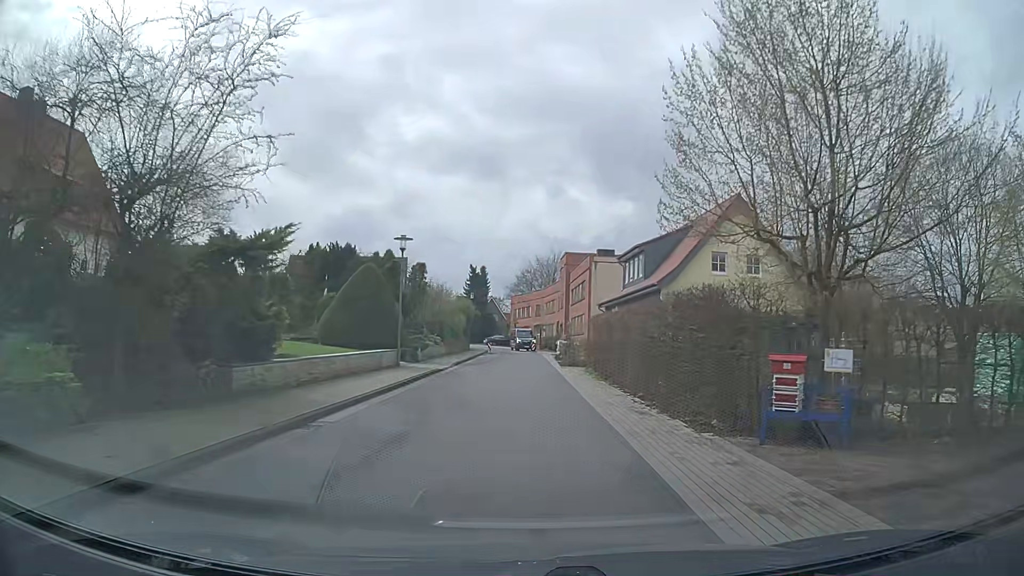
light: Day
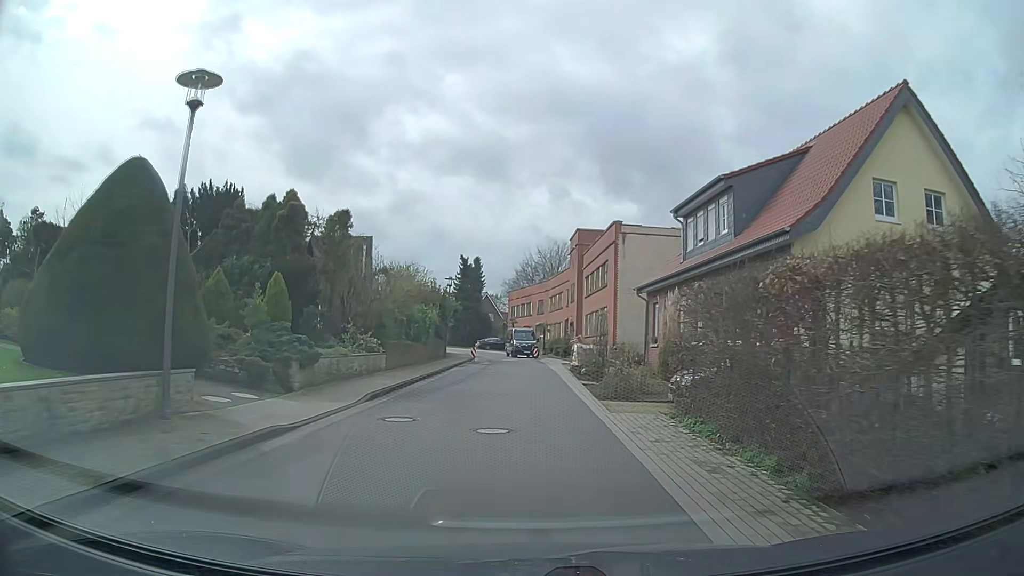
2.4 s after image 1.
(0.0, +17.6) m; +1°
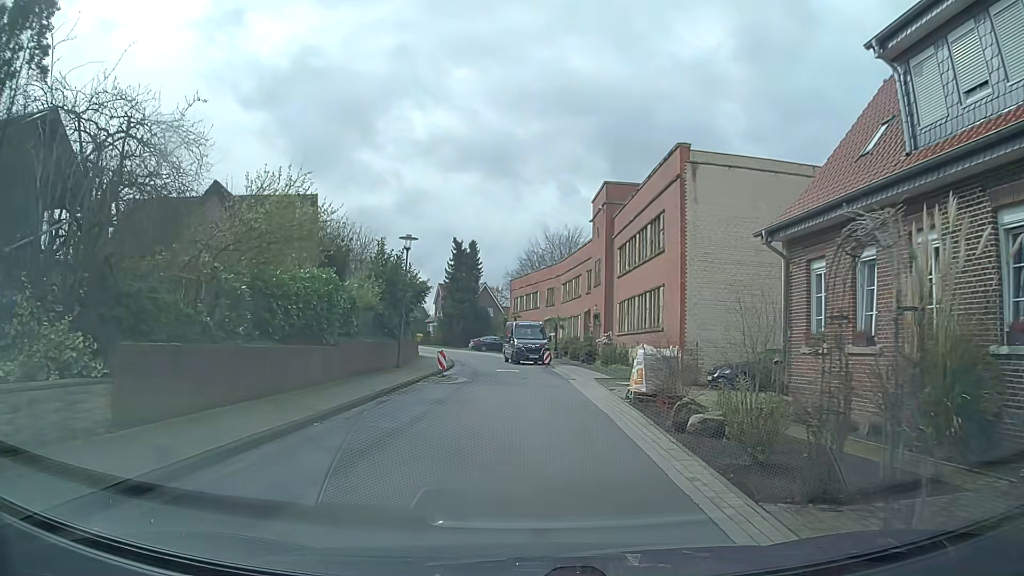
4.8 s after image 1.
(-0.3, +17.2) m; -1°
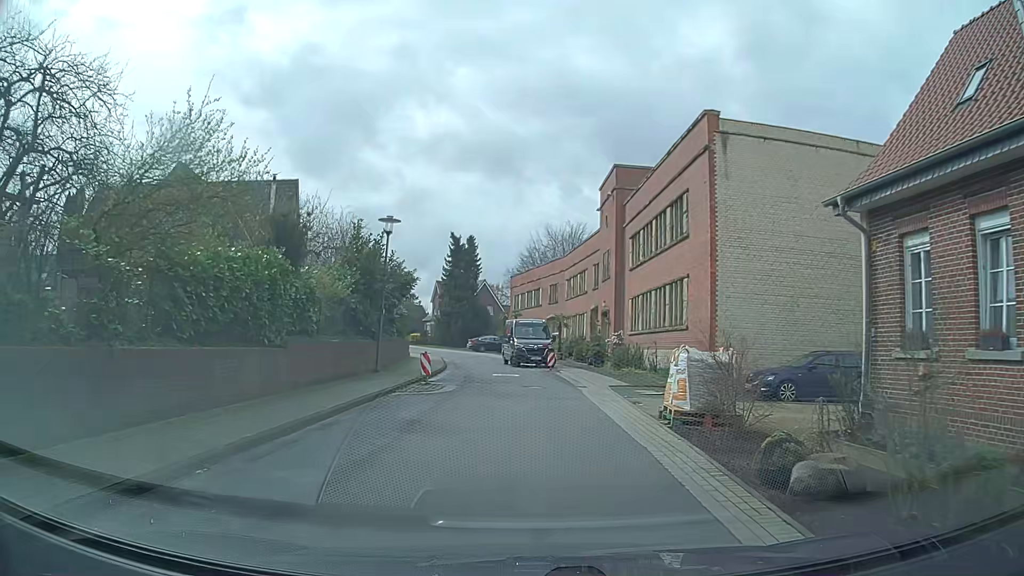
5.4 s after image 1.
(0.0, +4.0) m; 0°
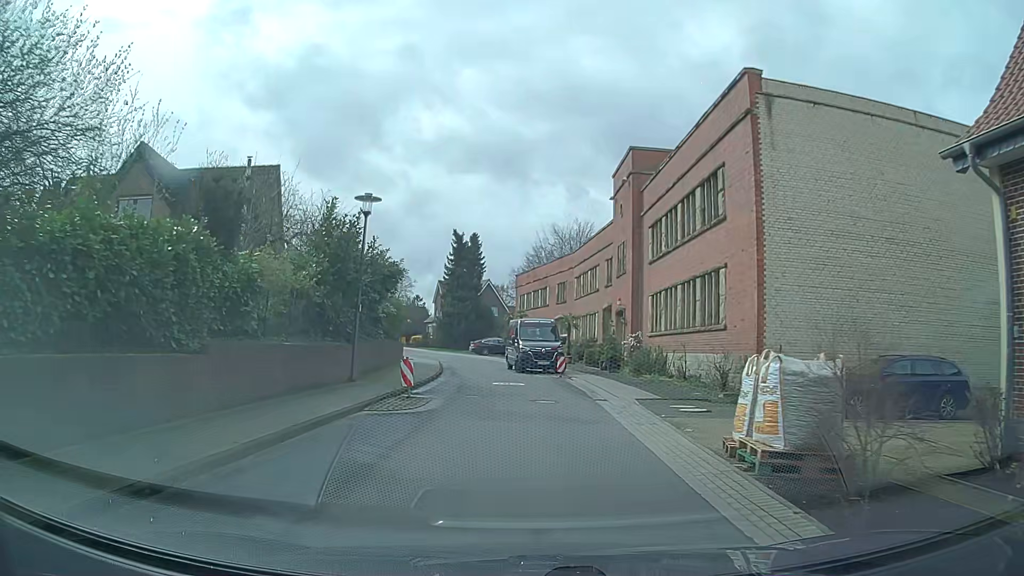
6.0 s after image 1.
(0.0, +3.9) m; 0°
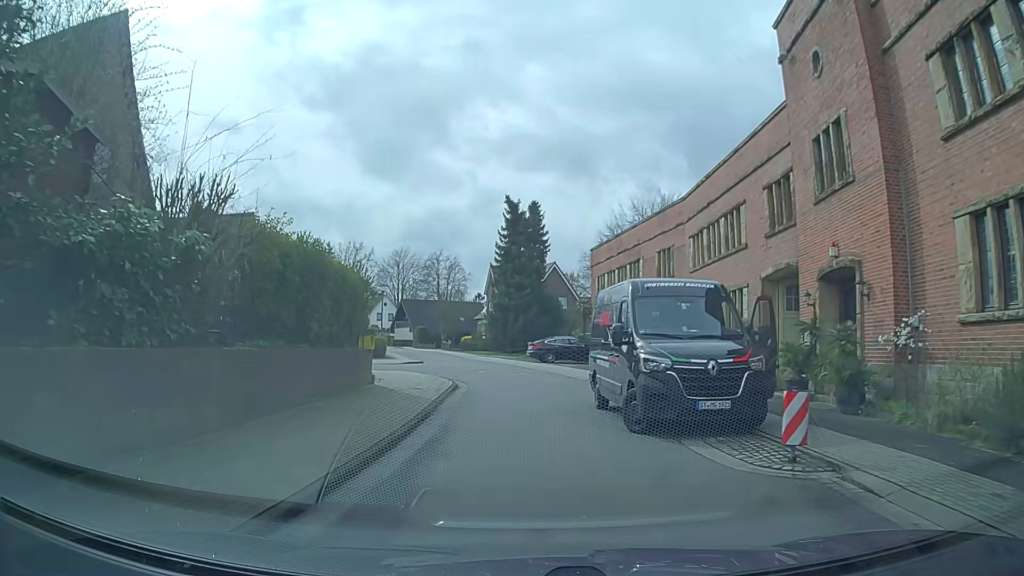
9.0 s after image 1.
(-0.8, +19.5) m; -6°
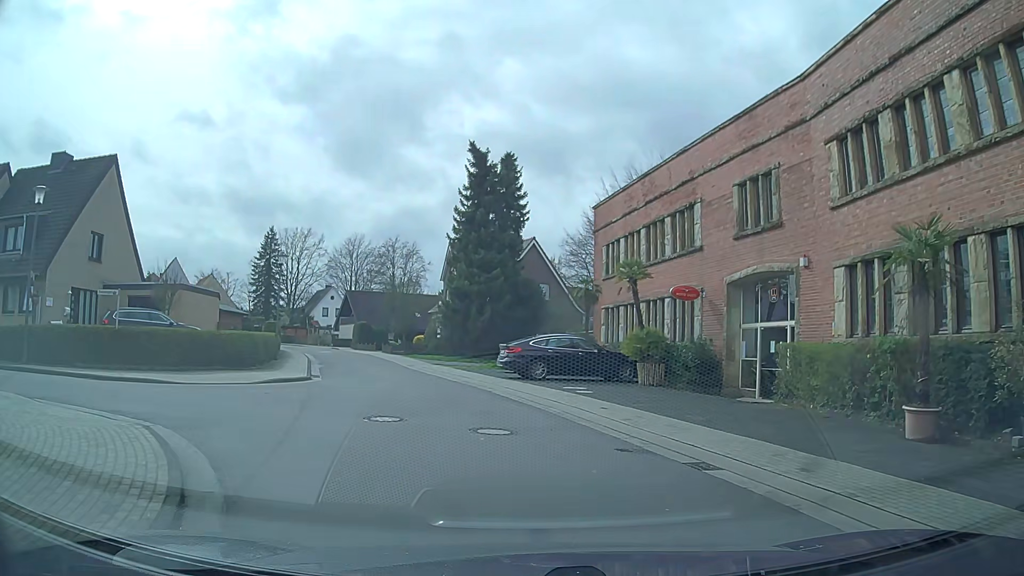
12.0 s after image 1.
(-0.4, +17.0) m; +3°
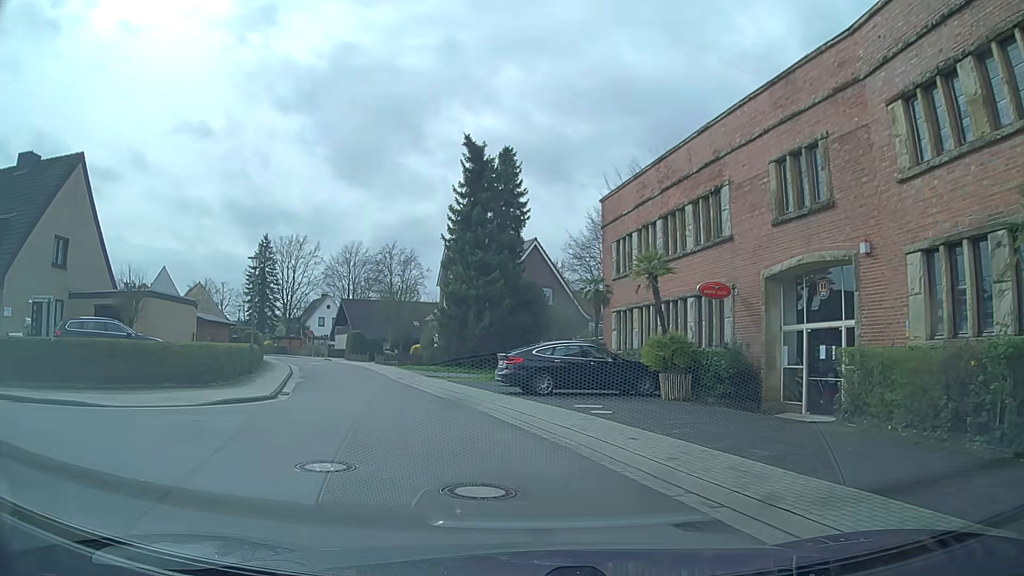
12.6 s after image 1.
(0.0, +3.4) m; 0°
